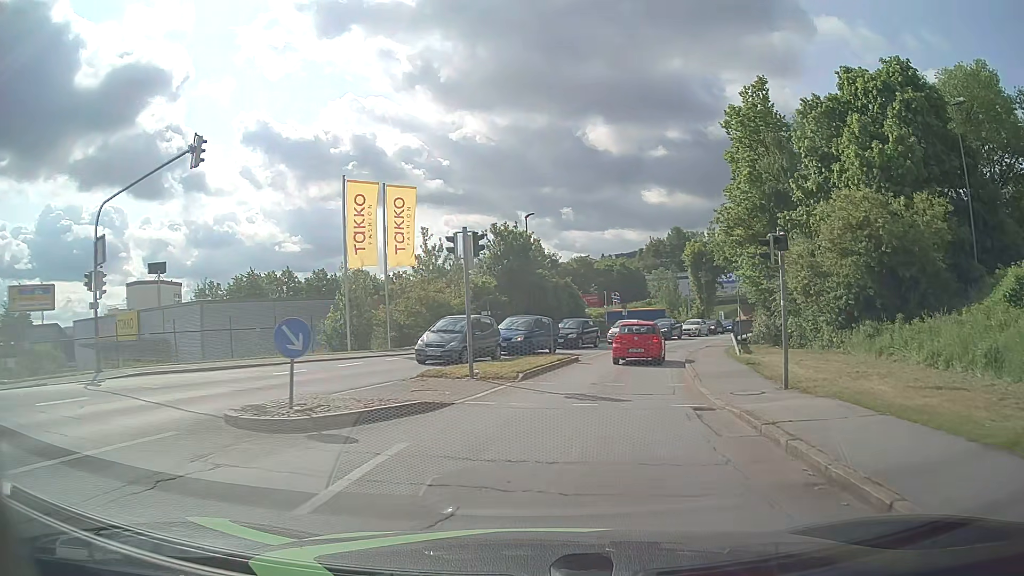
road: tertiary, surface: asphalt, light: Day
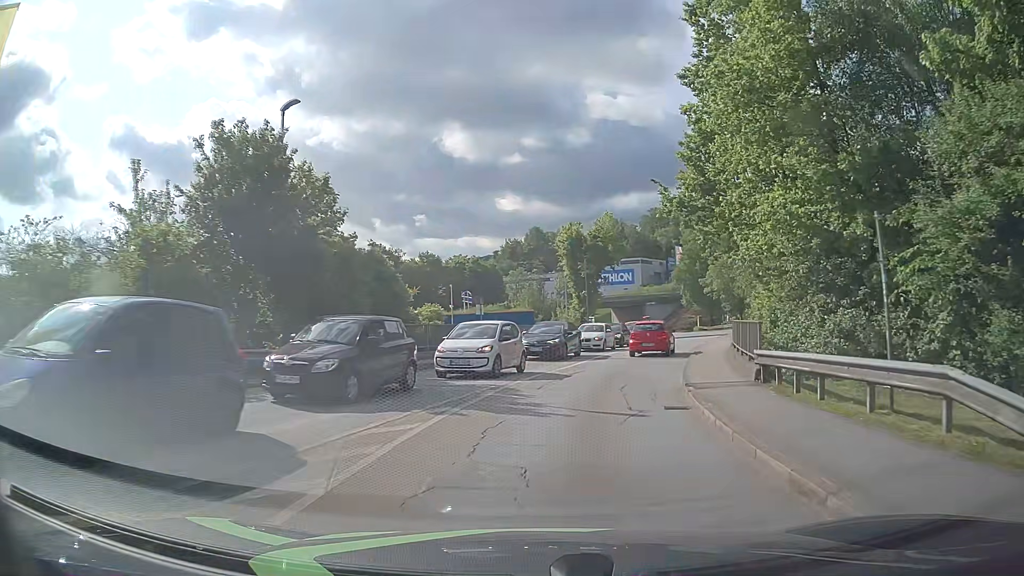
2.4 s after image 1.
(+2.4, +22.2) m; +12°
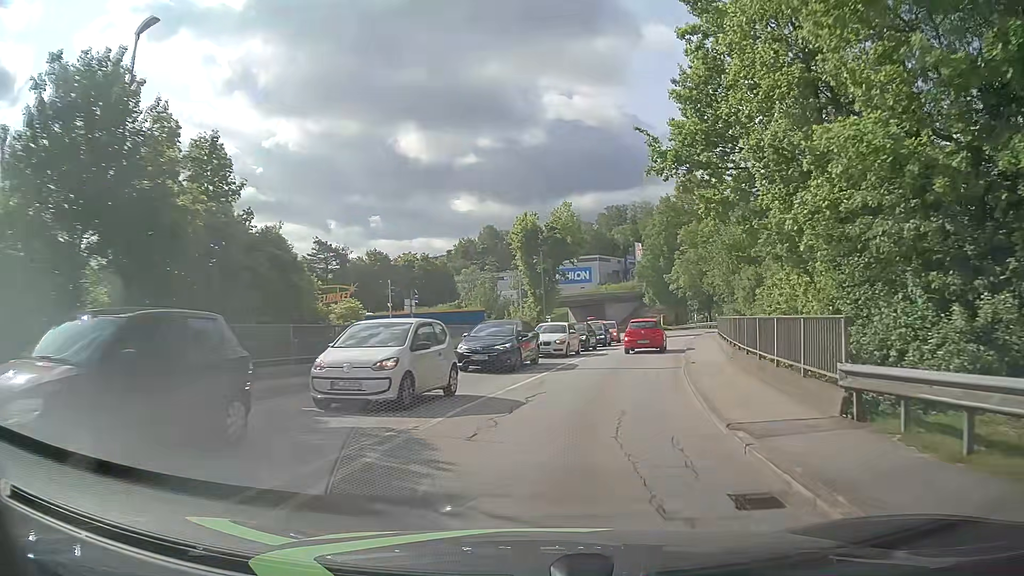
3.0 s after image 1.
(+0.2, +6.4) m; +4°
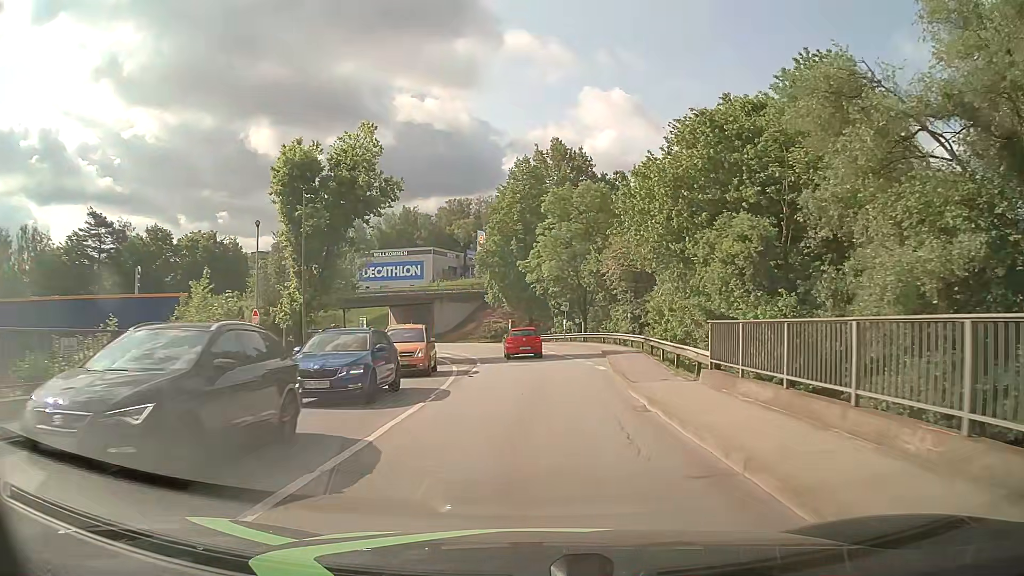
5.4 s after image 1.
(+3.8, +27.2) m; +13°
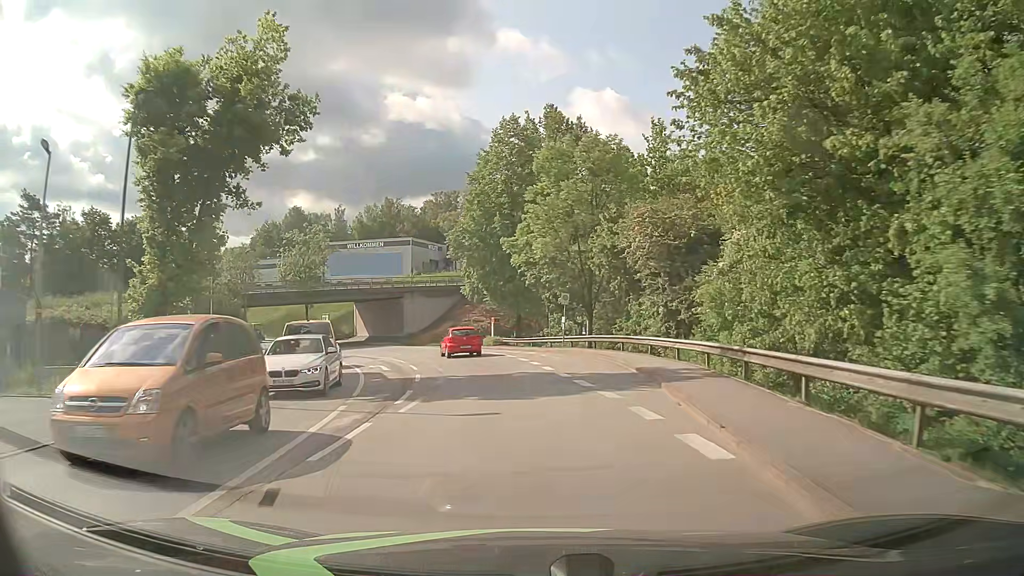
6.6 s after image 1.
(+0.2, +14.4) m; +1°
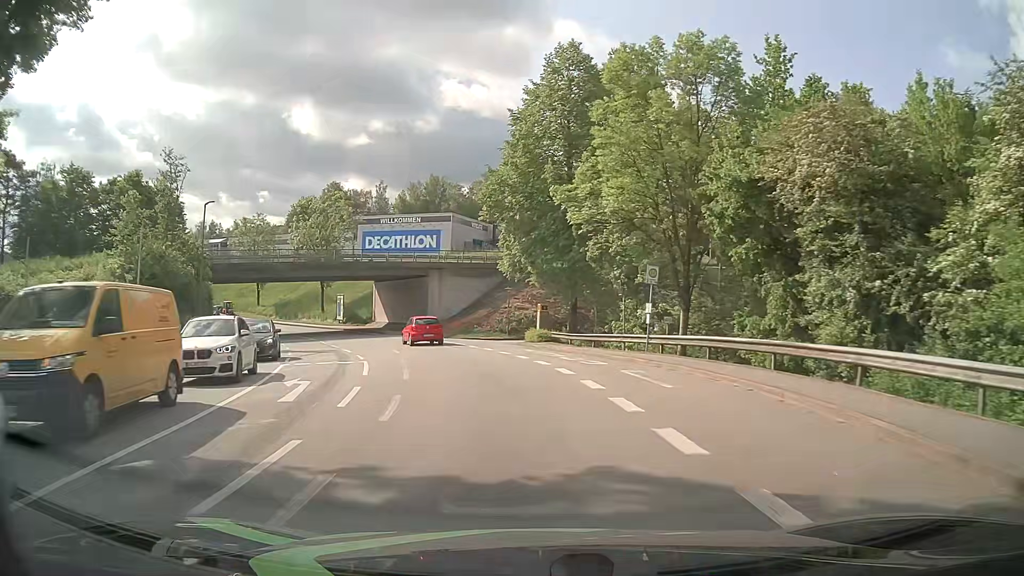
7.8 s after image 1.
(-0.5, +14.7) m; -4°
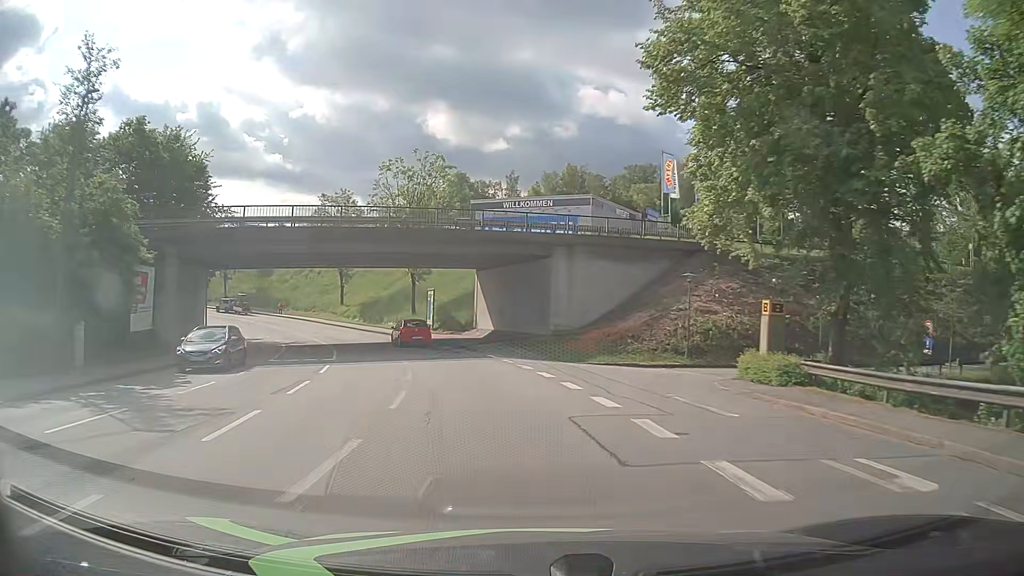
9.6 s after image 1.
(-2.1, +22.2) m; -12°
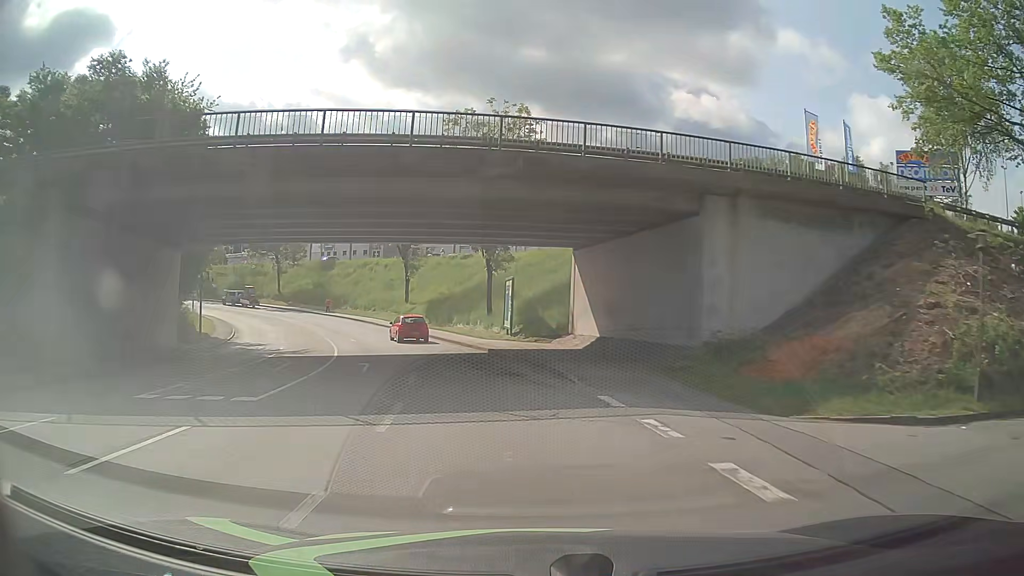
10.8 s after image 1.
(-1.0, +15.0) m; -8°
(0, +10) (-2, +20) (-3, +30) (-6, +39) (-10, +49) (-14, +58) (-20, +66) (-26, +74) (-33, +80) (-41, +86) m
